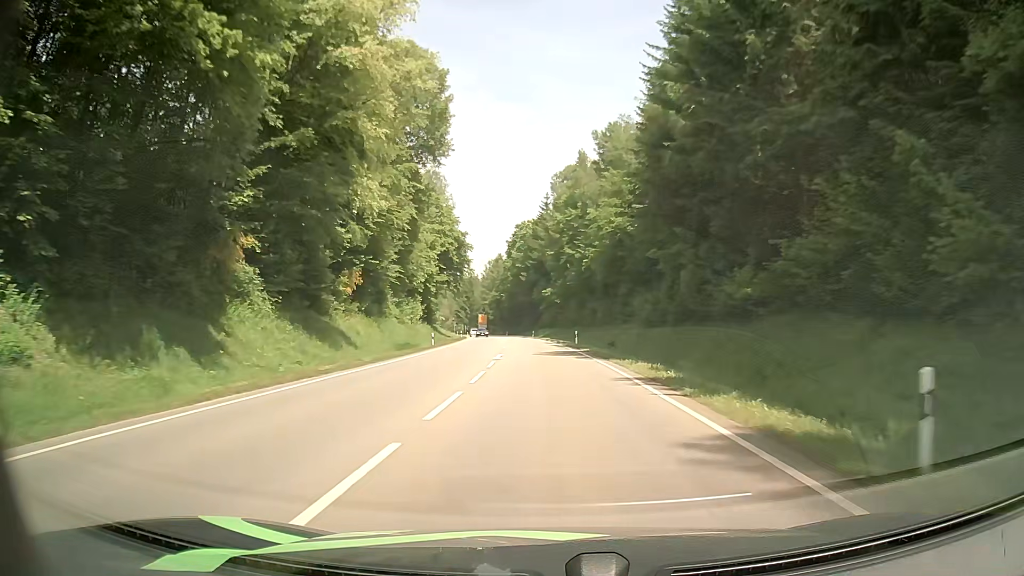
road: secondary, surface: asphalt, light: Day
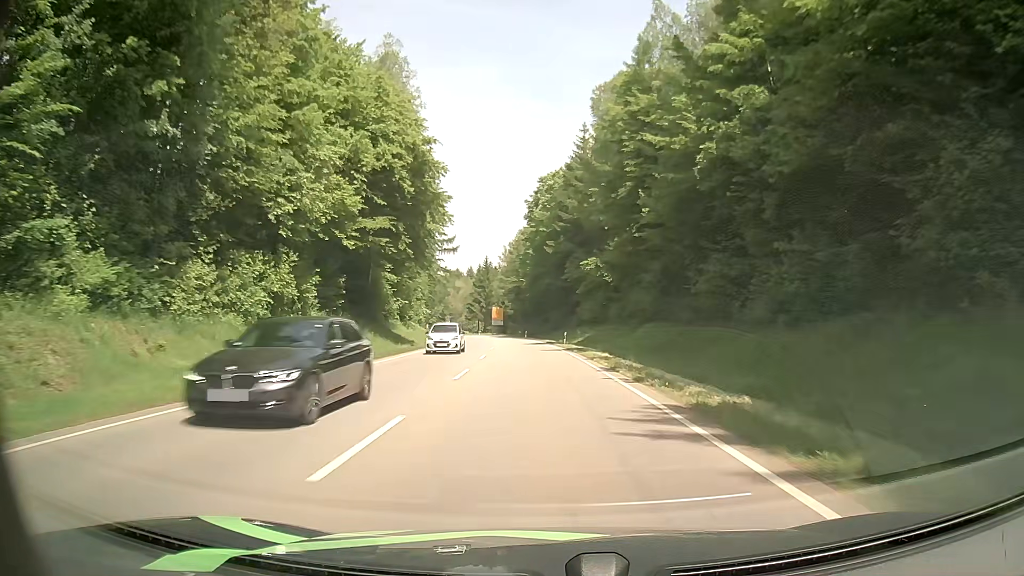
(-1.0, +45.9) m; -3°
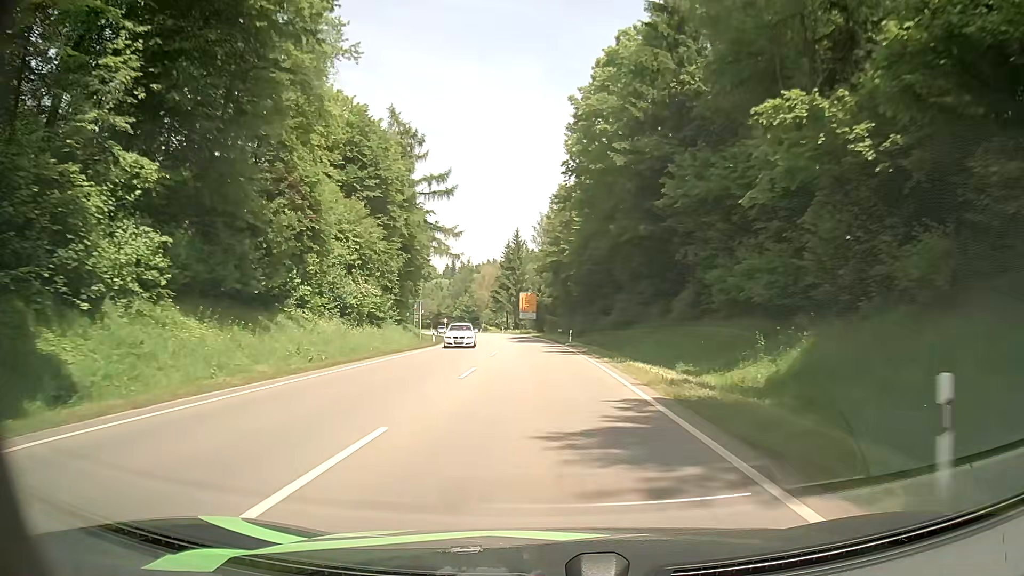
(-1.6, +45.4) m; -3°
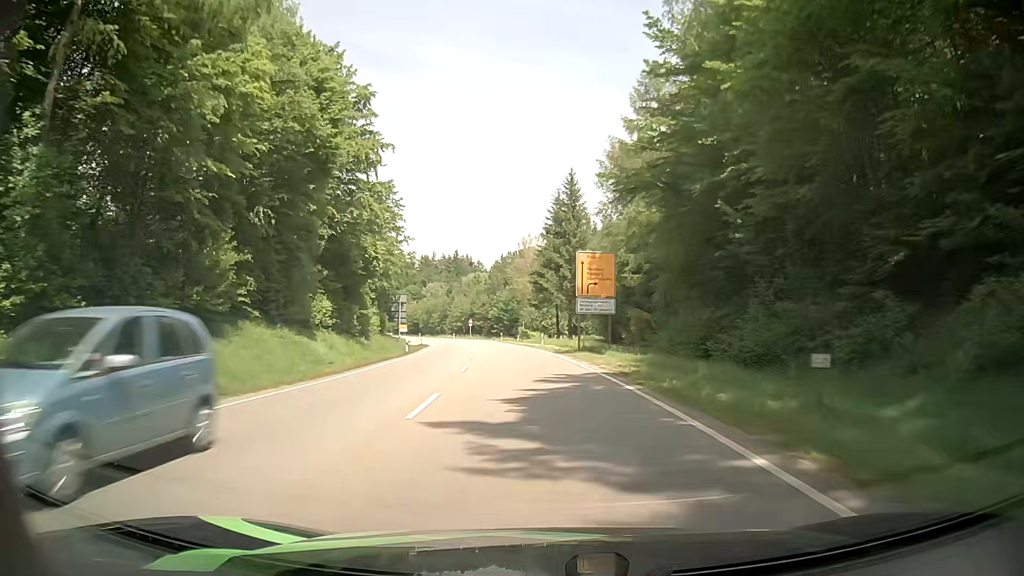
(-2.4, +54.7) m; -5°
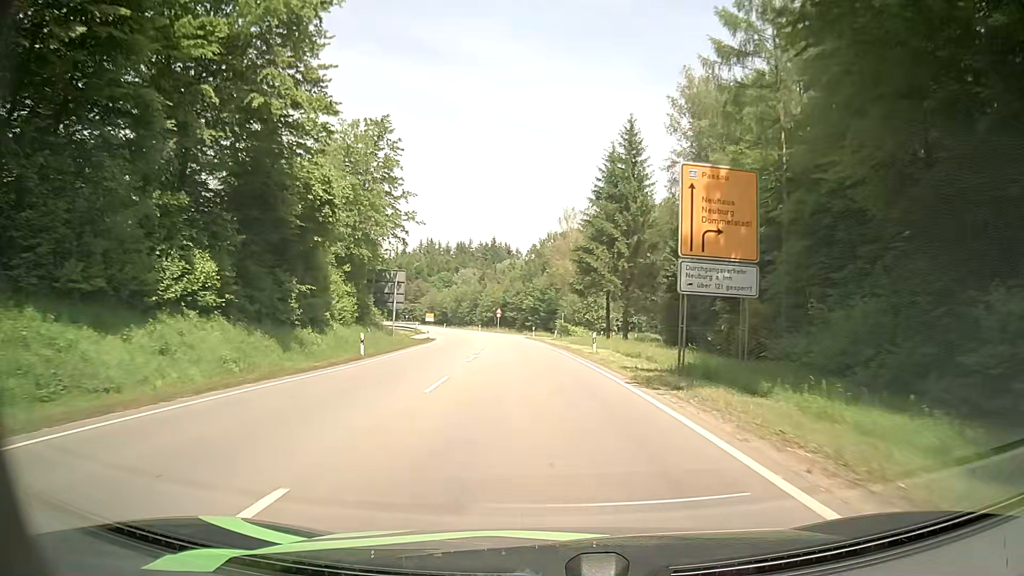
(-0.8, +21.0) m; -4°
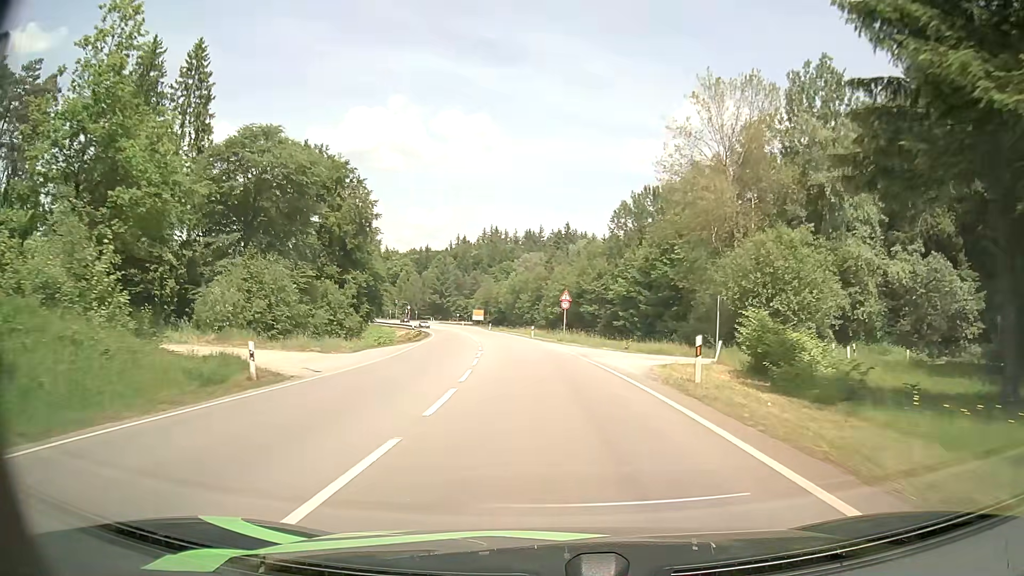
(-2.2, +52.3) m; -6°
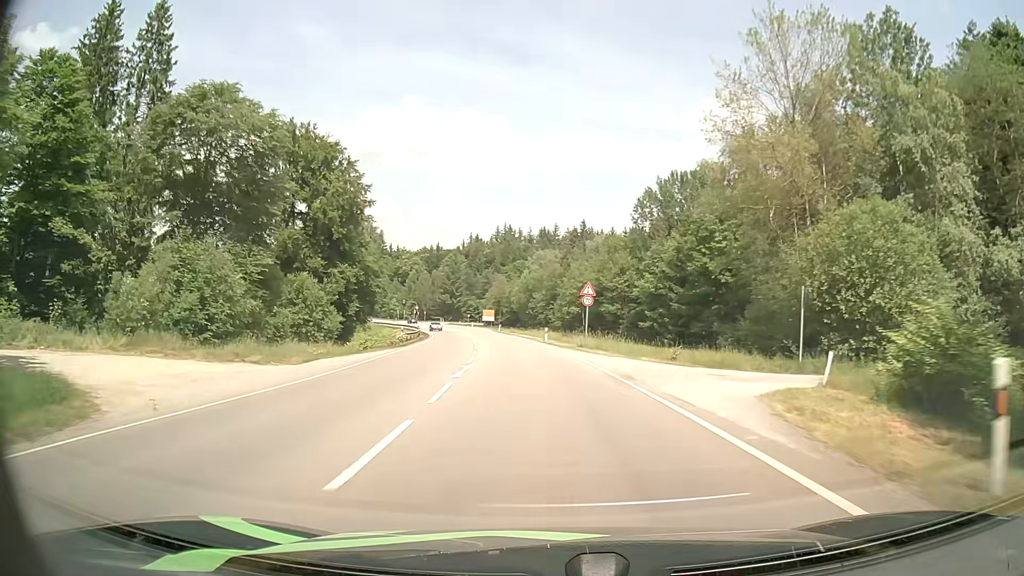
(-0.1, +10.4) m; -1°
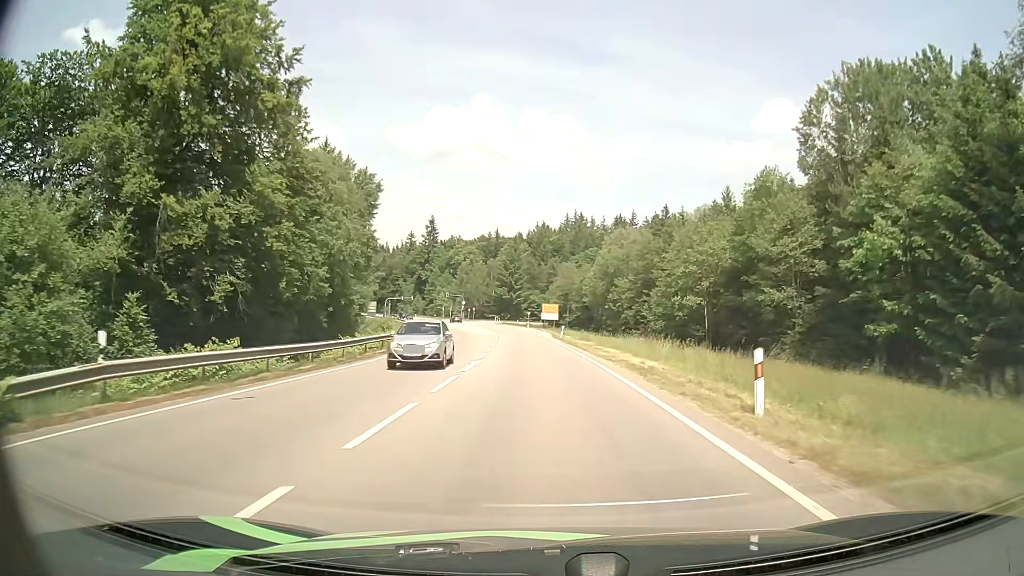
(-2.2, +40.4) m; -6°
(0, +10) (0, +20) (-1, +30) (-1, +40) (-2, +50) (-3, +60) (-3, +70) (-5, +80) (-6, +90) (-8, +100) m
